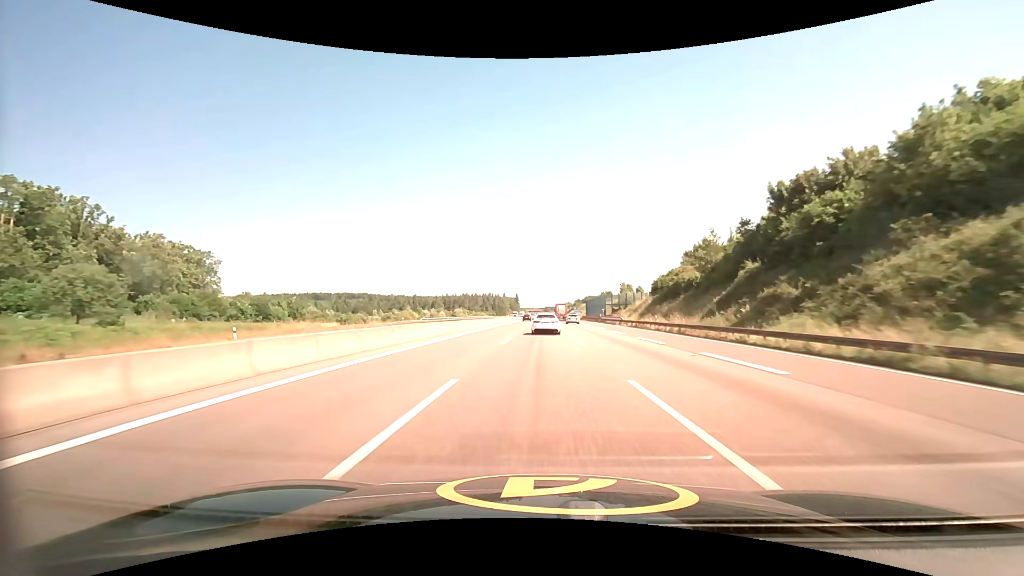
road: motorway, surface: asphalt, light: Day
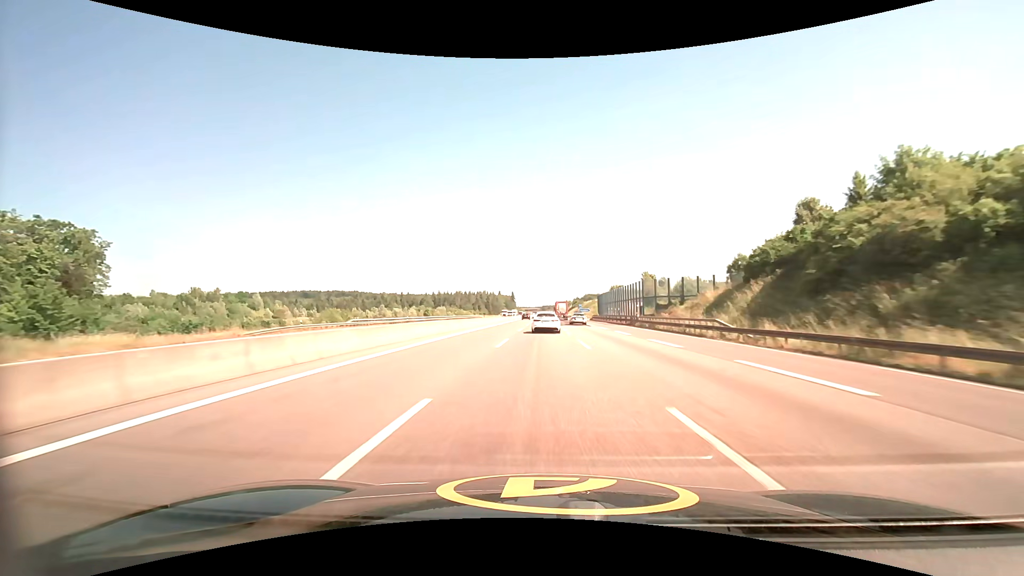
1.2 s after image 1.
(+0.1, +38.6) m; 0°
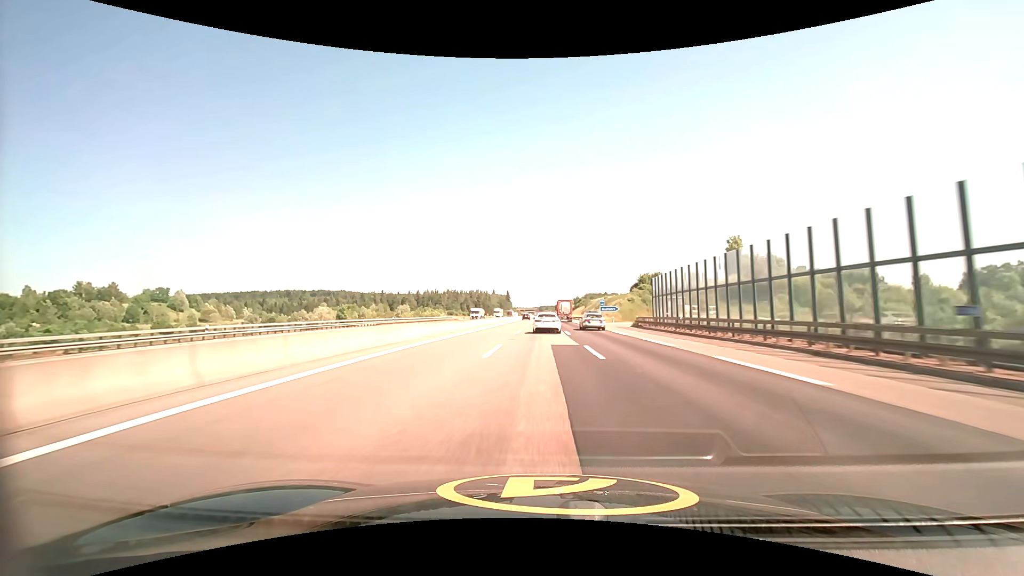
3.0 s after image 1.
(+0.2, +57.8) m; 0°
(0, +10) (0, +20) (0, +30) (0, +40) (0, +50) (0, +60) (0, +70) (0, +80) (0, +90) (0, +100) m
